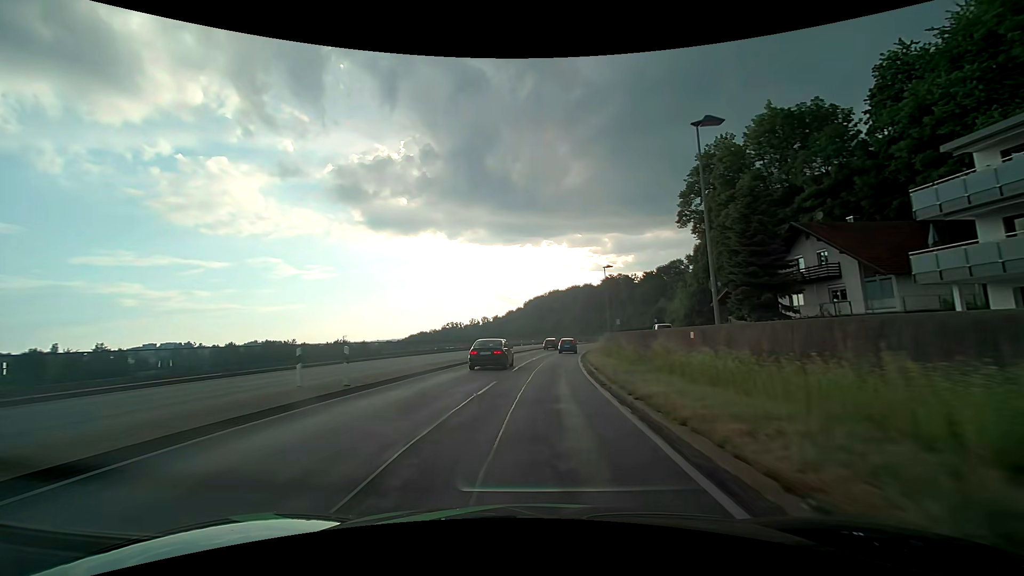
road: primary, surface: asphalt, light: Day
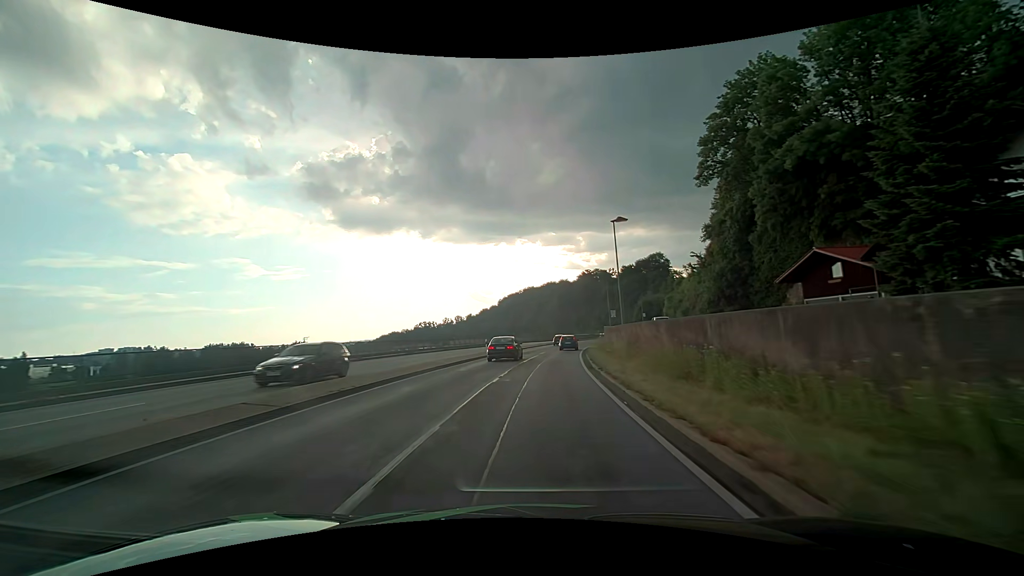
(+0.4, +19.7) m; +3°
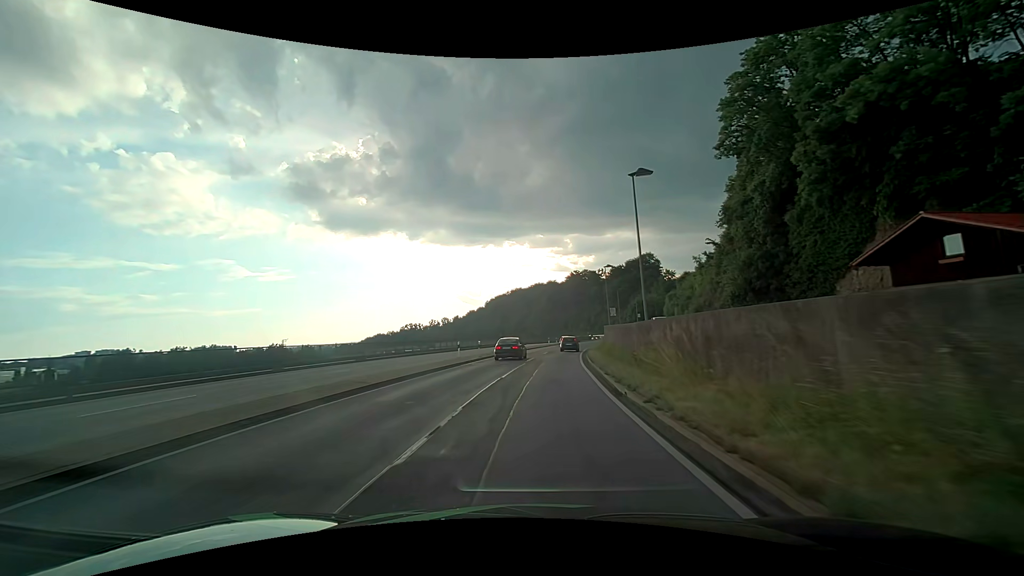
(+0.1, +9.8) m; +1°
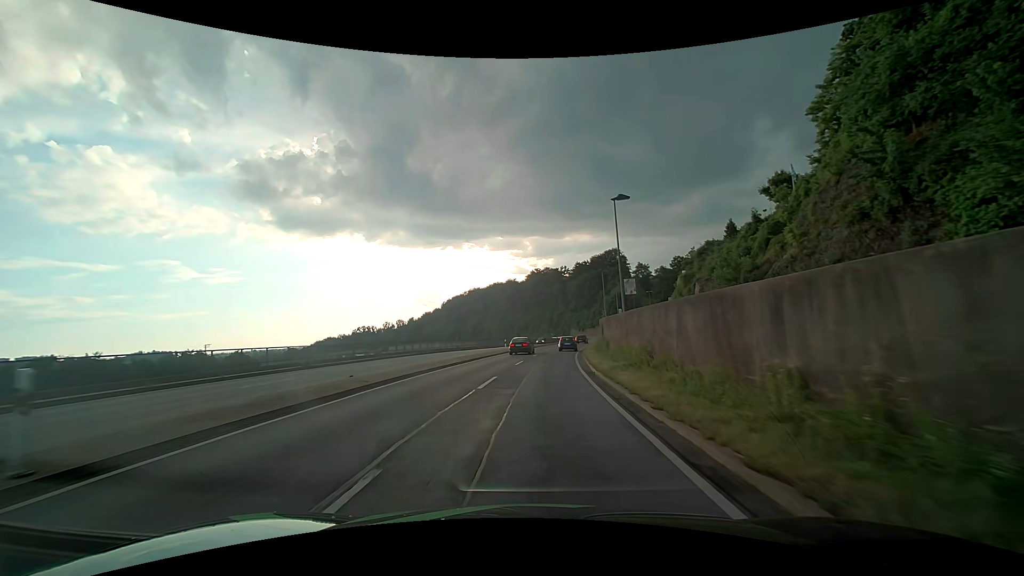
(+1.2, +29.2) m; +5°
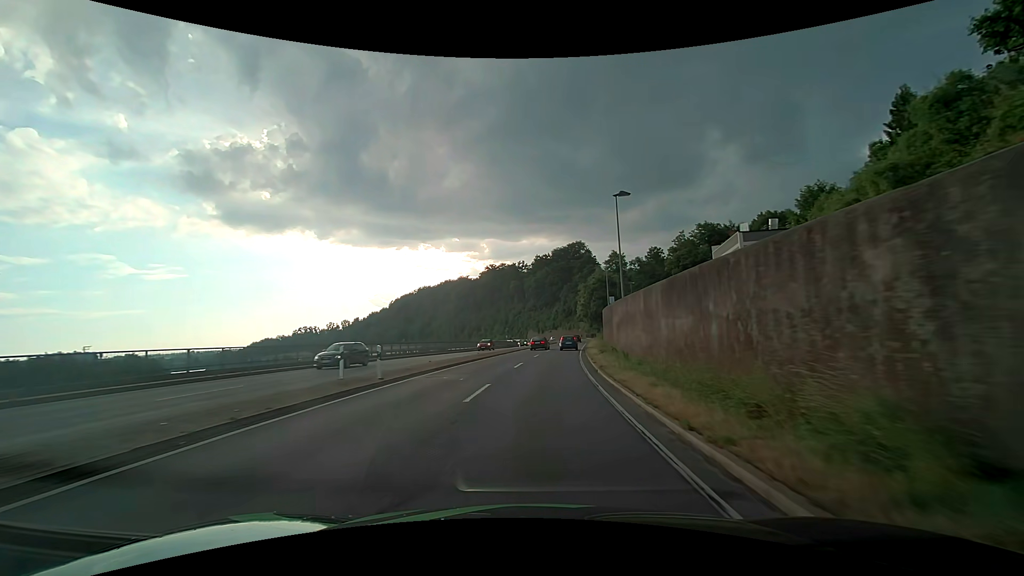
(+1.8, +38.8) m; +5°
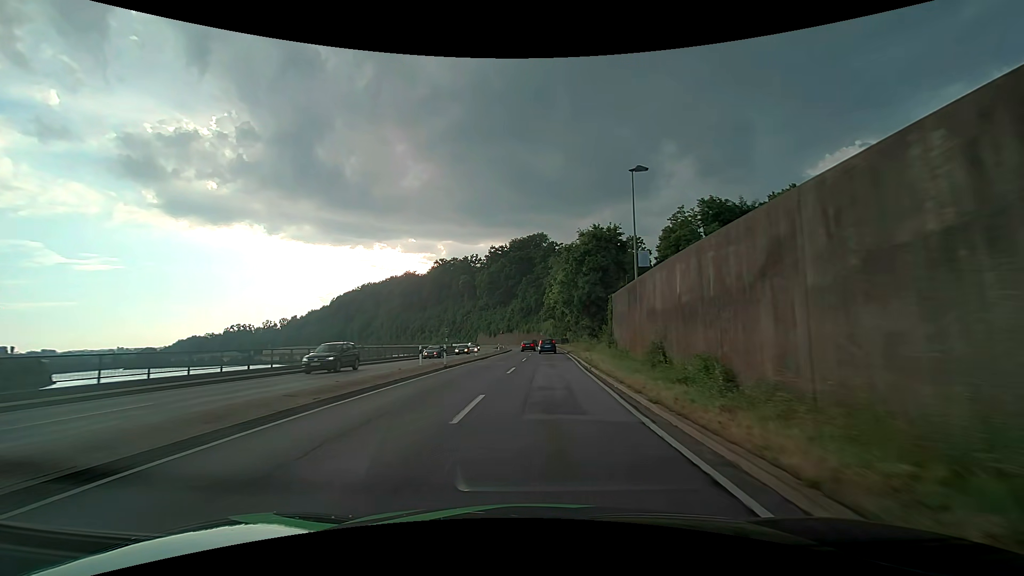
(+1.8, +39.1) m; +5°
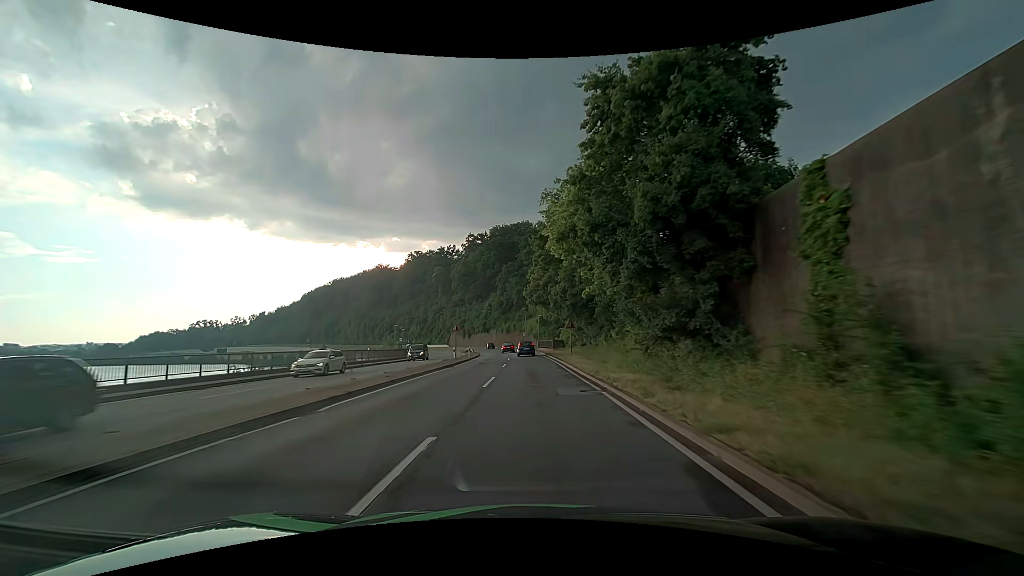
(+0.7, +29.5) m; +2°
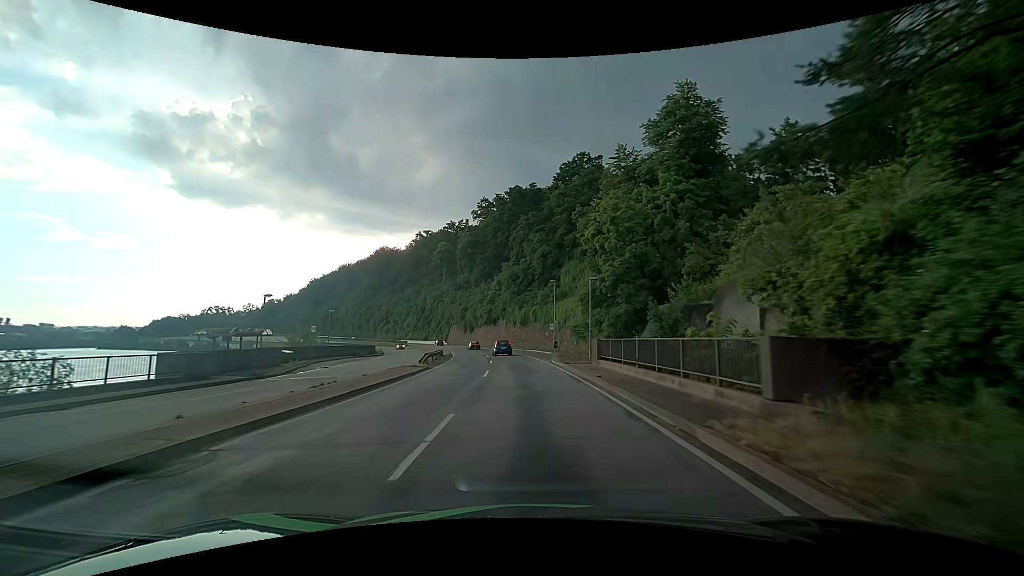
(-1.0, +49.1) m; -3°
(0, +10) (0, +20) (-1, +30) (-2, +40) (-3, +50) (-4, +60) (-6, +70) (-8, +79) (-10, +89) (-13, +99) m
